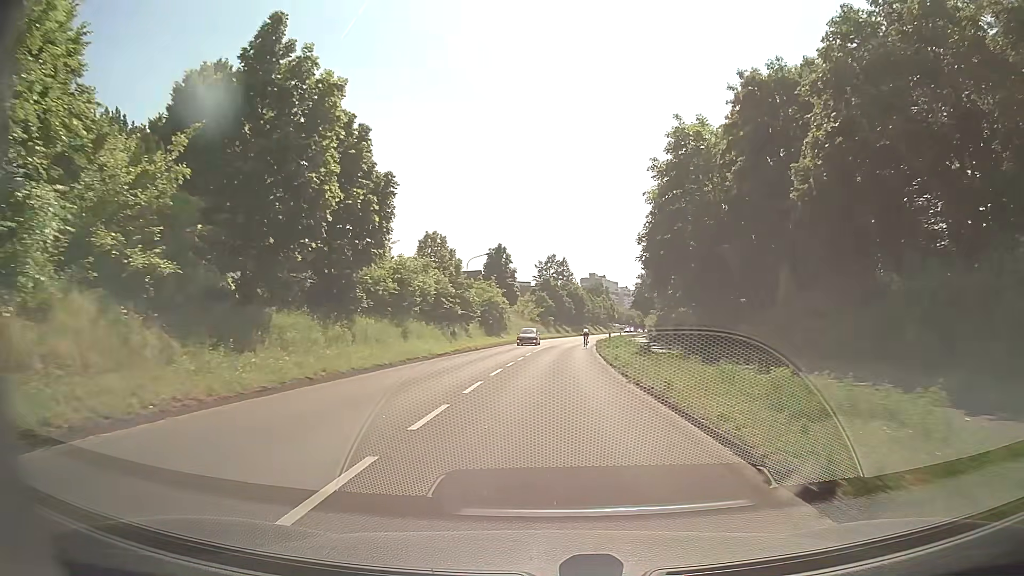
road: secondary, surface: asphalt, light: Day
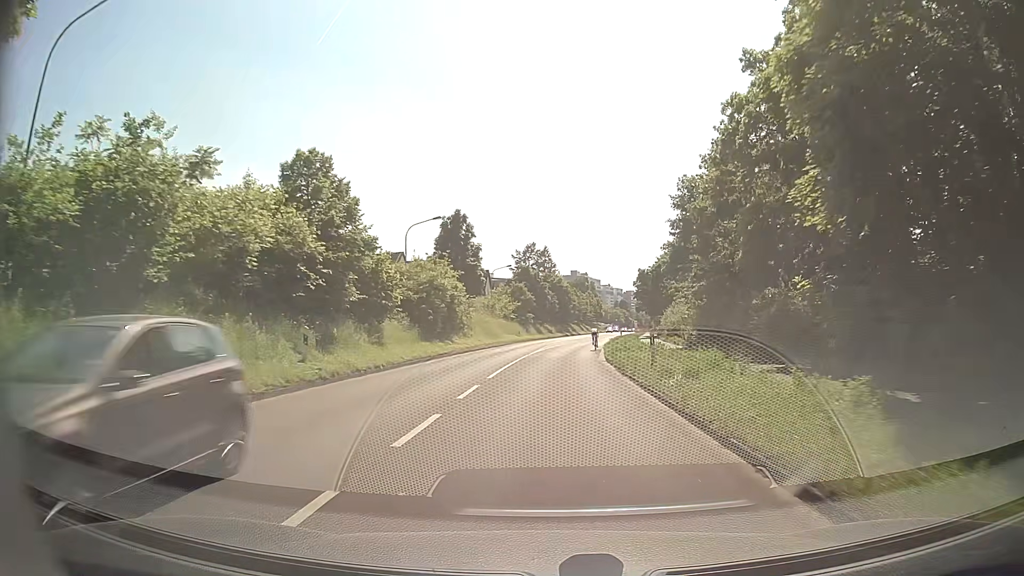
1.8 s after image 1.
(+0.4, +21.8) m; +1°
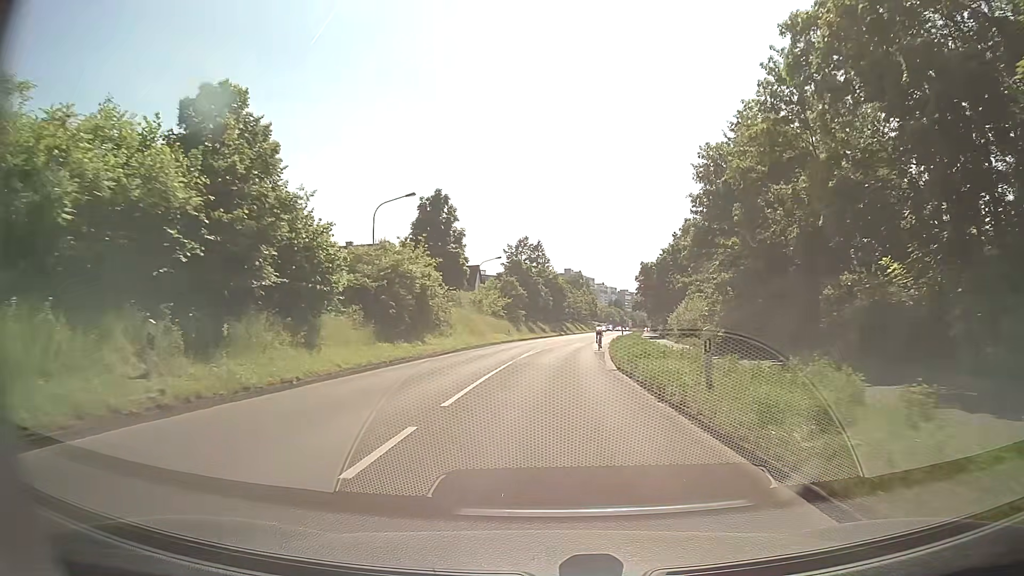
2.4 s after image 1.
(+0.1, +7.3) m; +1°
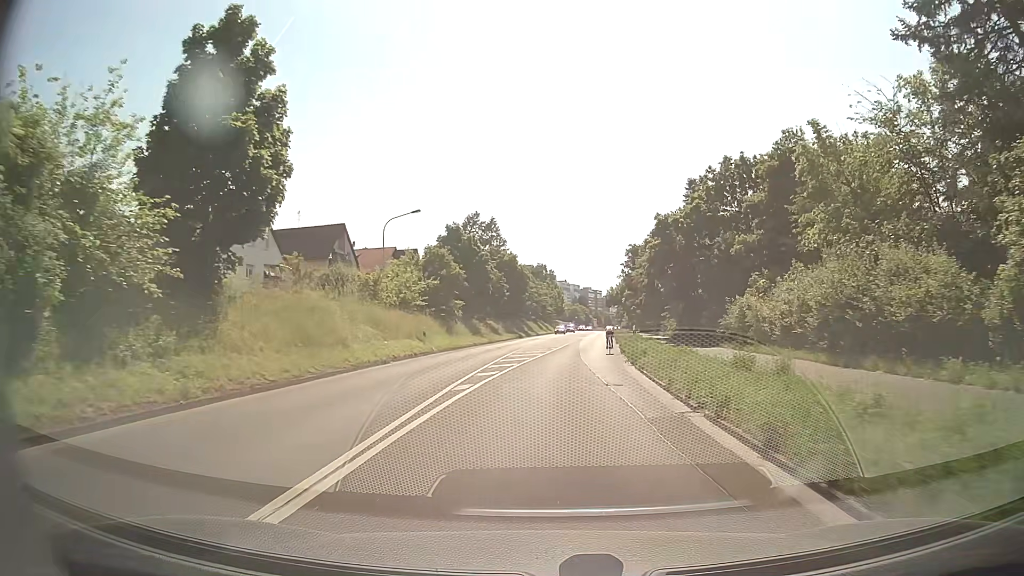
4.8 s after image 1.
(+0.7, +29.2) m; +3°
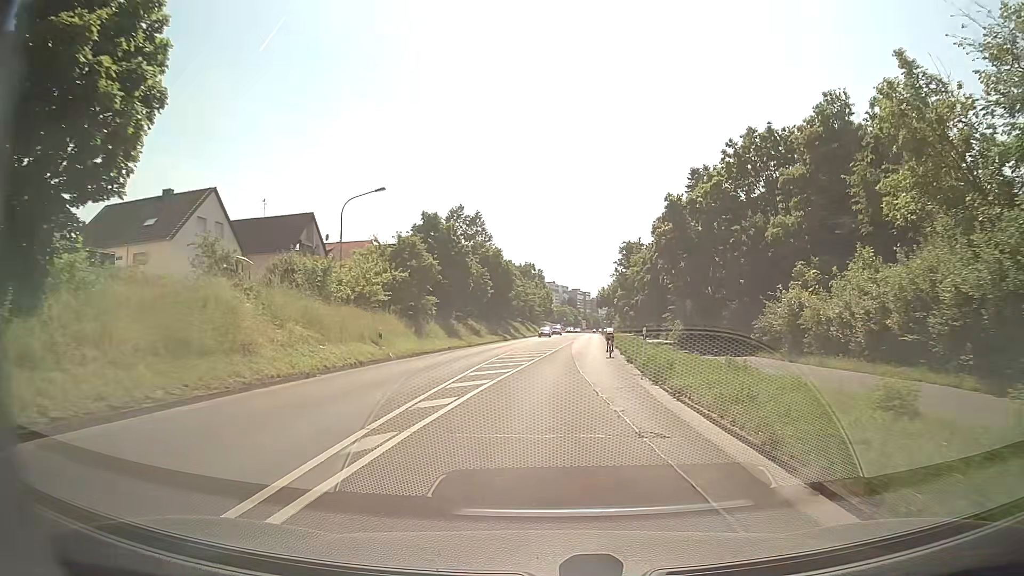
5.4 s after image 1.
(+0.1, +7.2) m; +1°
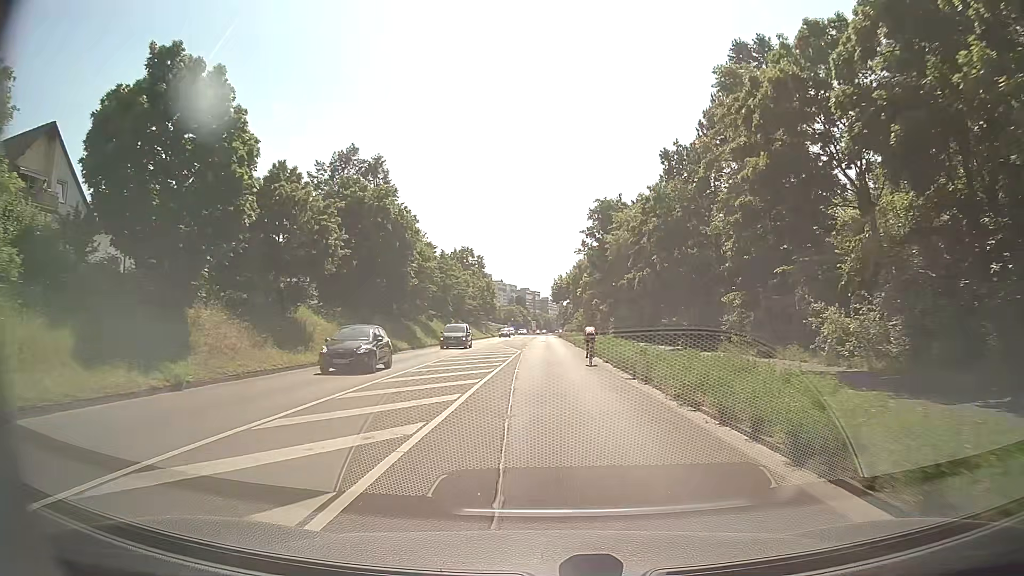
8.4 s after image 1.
(+1.6, +34.9) m; +5°
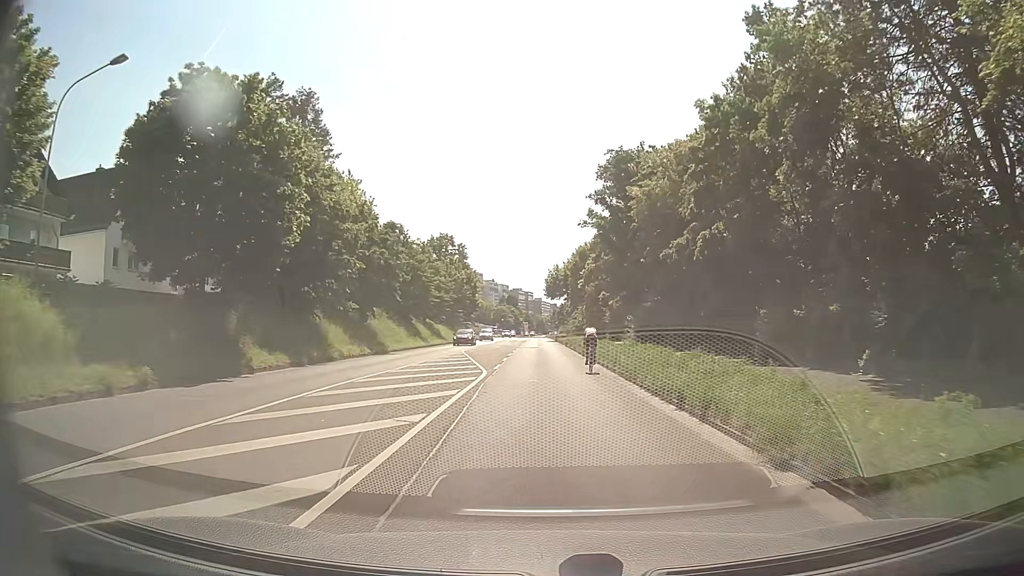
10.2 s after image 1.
(0.0, +20.4) m; +1°
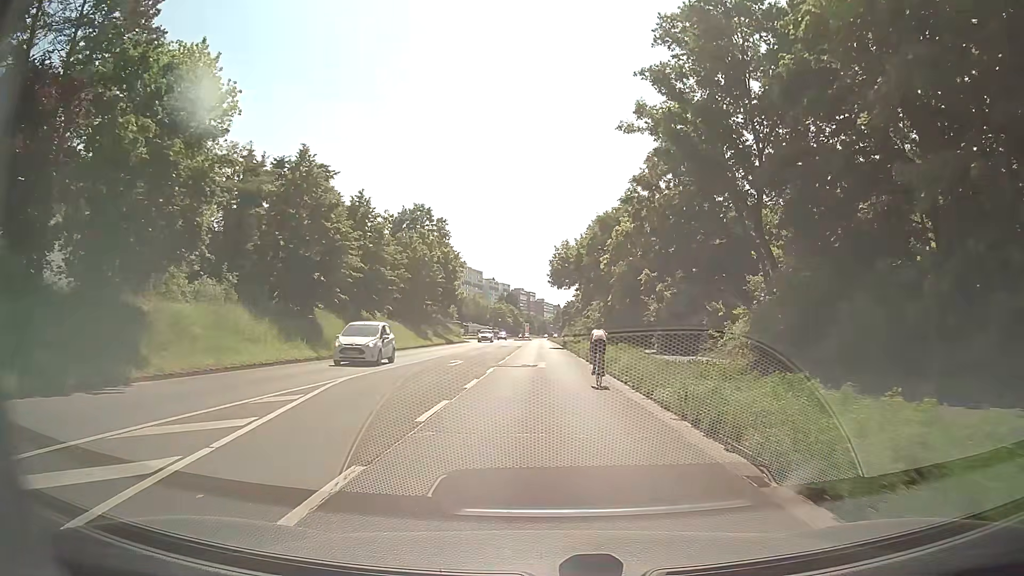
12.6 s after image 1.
(-0.2, +26.7) m; 0°
(0, +10) (0, +20) (0, +30) (0, +40) (-1, +50) (-1, +60) (-1, +70) (-1, +80) (-1, +90) (-1, +100) m
